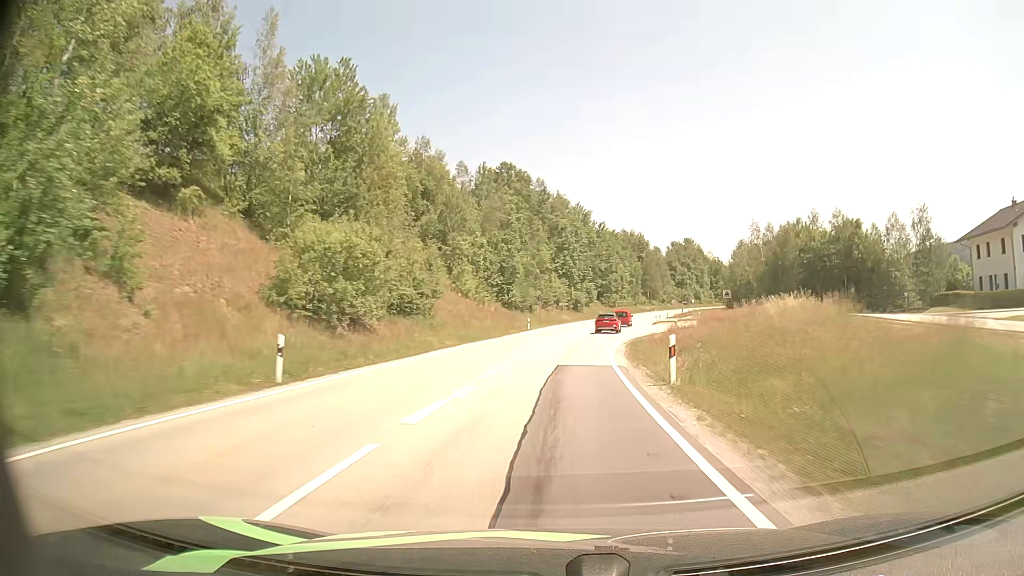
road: secondary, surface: asphalt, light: Day
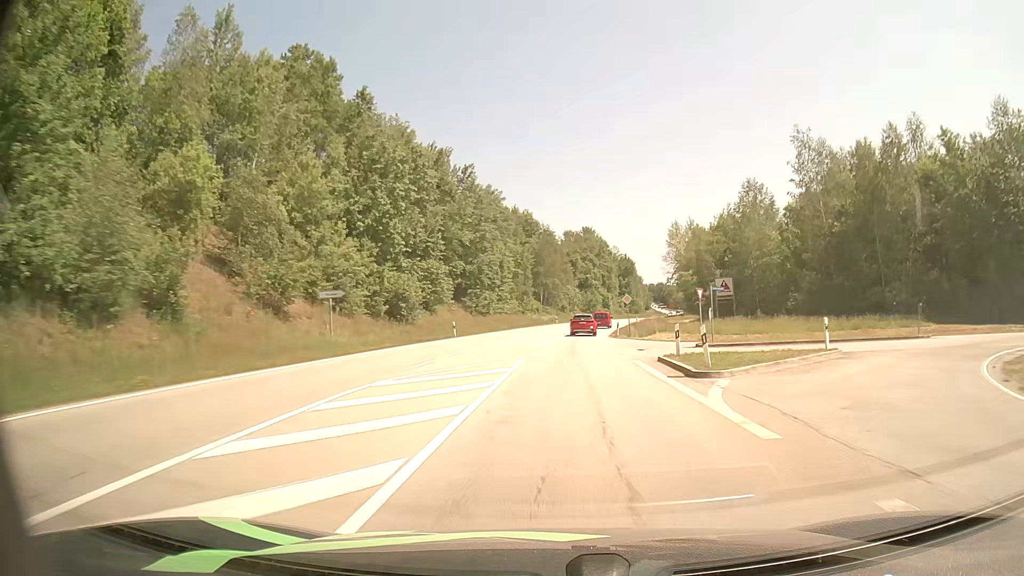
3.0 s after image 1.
(+6.1, +66.3) m; +11°
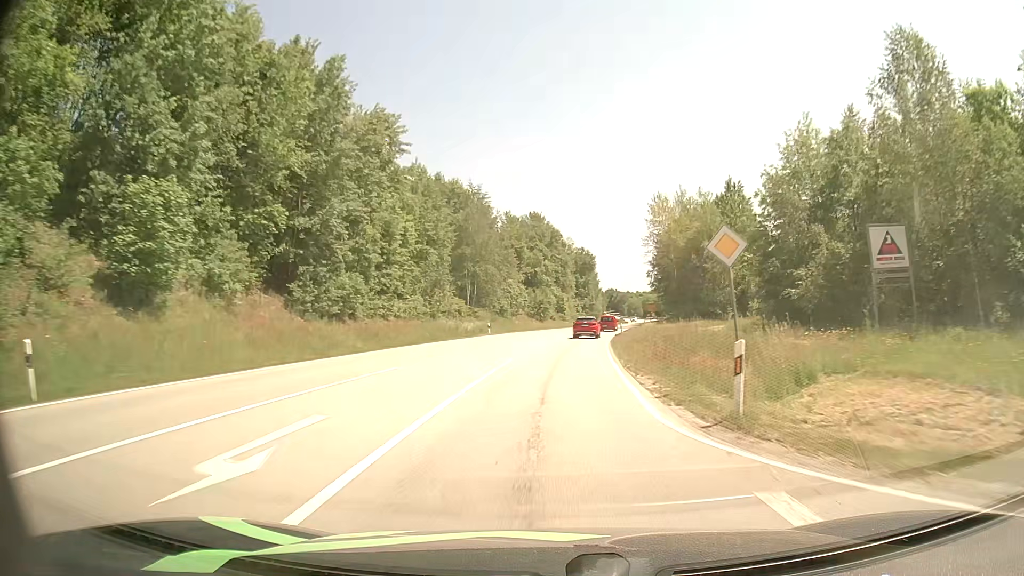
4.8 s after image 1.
(+1.4, +38.3) m; +4°
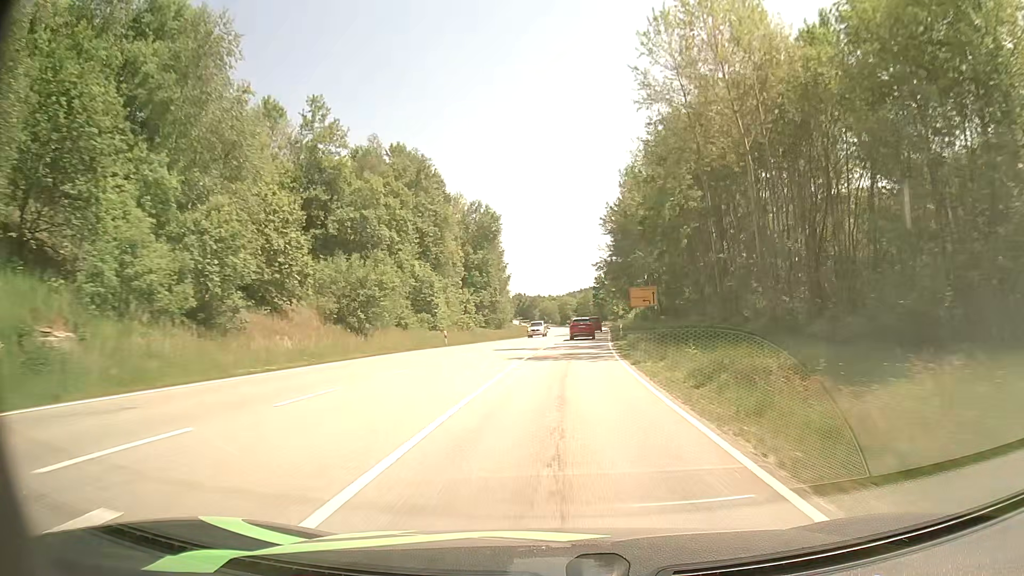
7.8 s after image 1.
(+4.7, +64.9) m; +8°
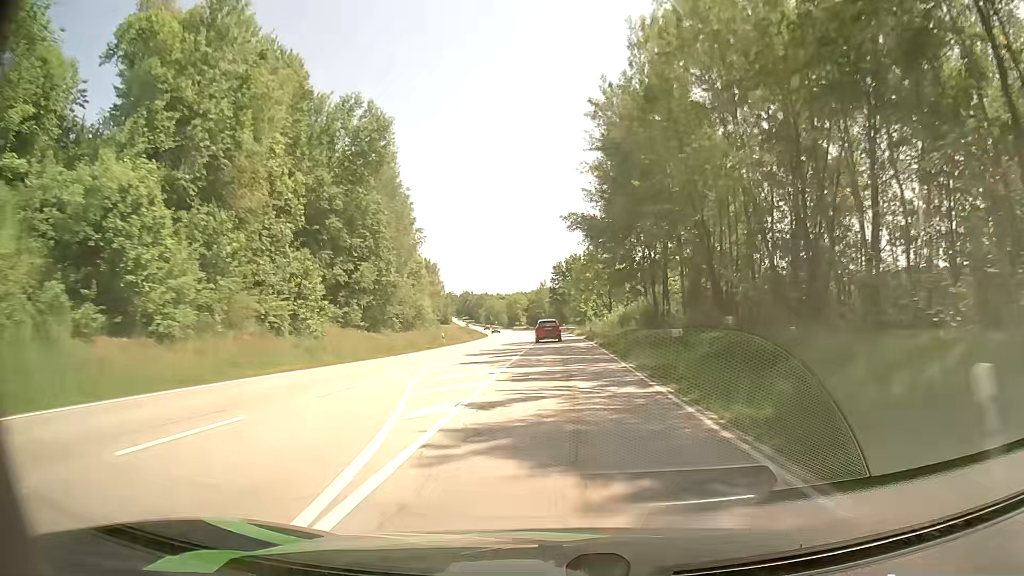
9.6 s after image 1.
(+1.6, +40.6) m; +4°
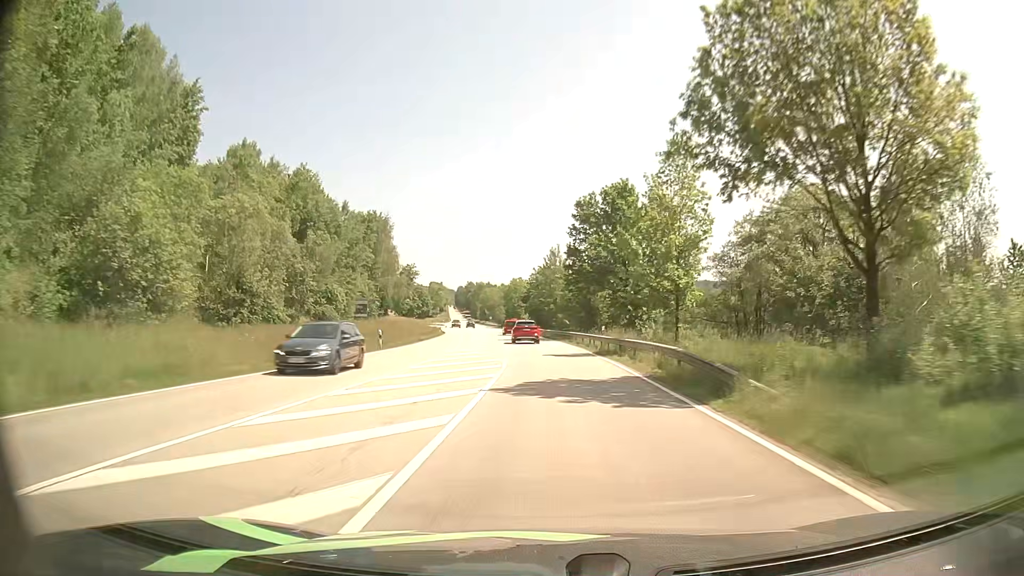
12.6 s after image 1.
(+0.4, +68.1) m; -1°
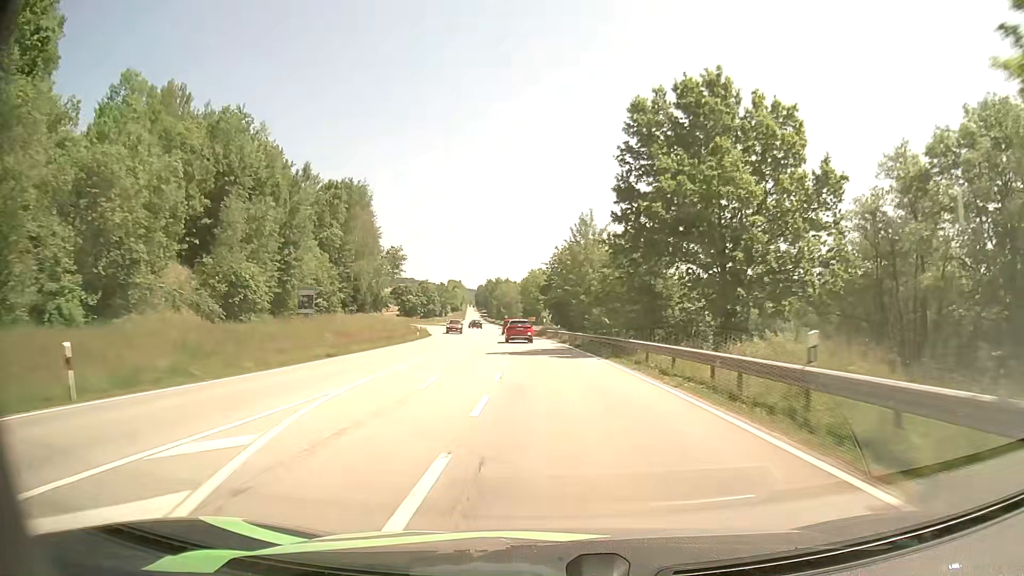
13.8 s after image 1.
(-0.5, +27.5) m; -2°
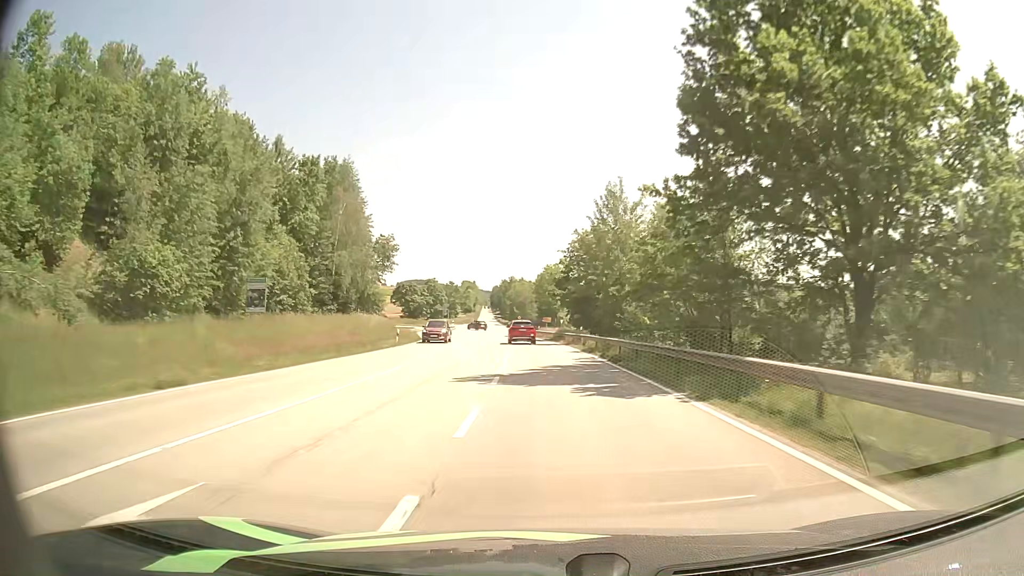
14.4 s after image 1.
(-0.1, +13.8) m; -1°
(0, +10) (0, +20) (-1, +30) (-1, +40) (-2, +50) (-3, +60) (-3, +70) (-4, +80) (-5, +90) (-6, +100) m
